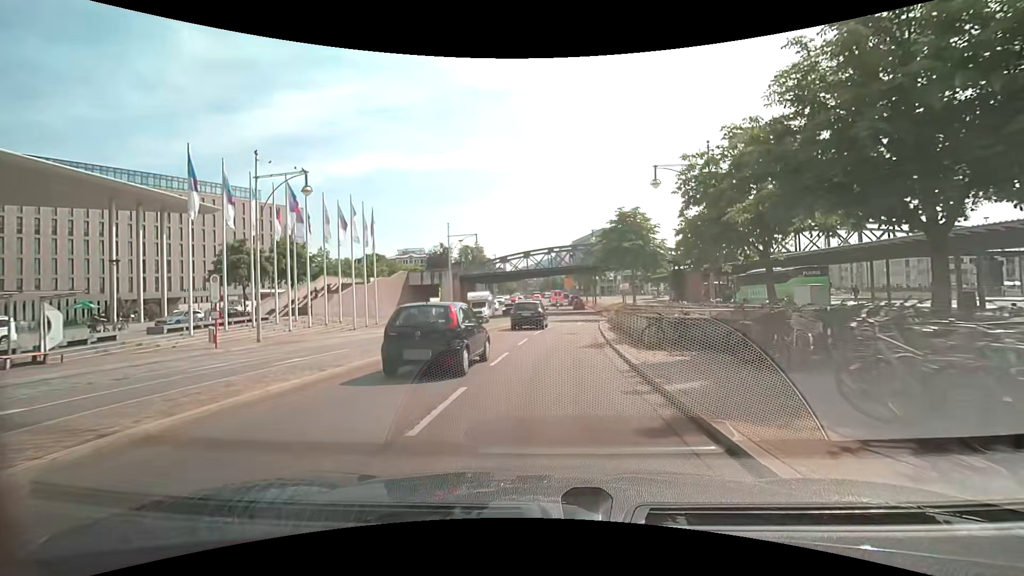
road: primary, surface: asphalt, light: Day
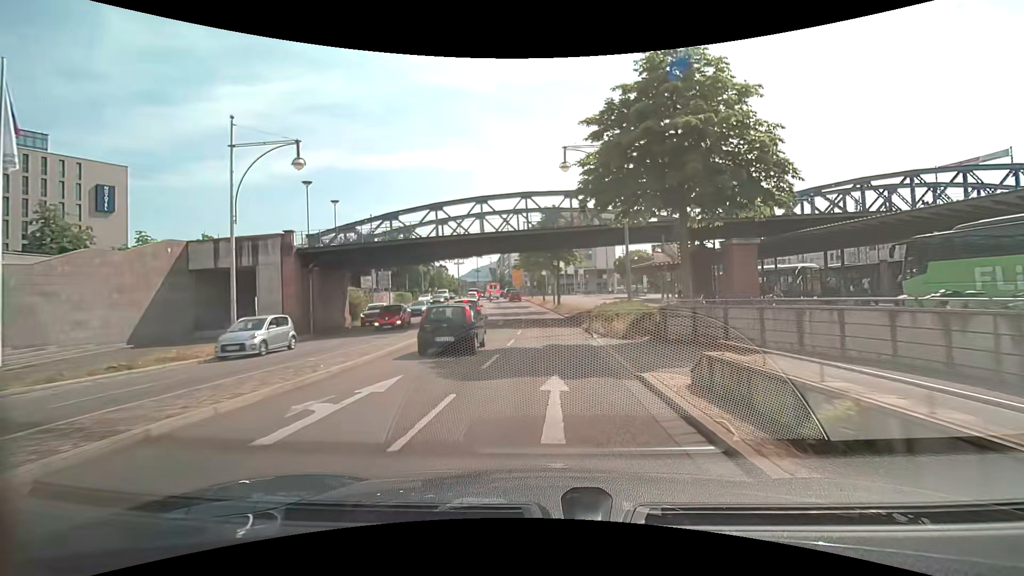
(+1.7, +30.4) m; +6°
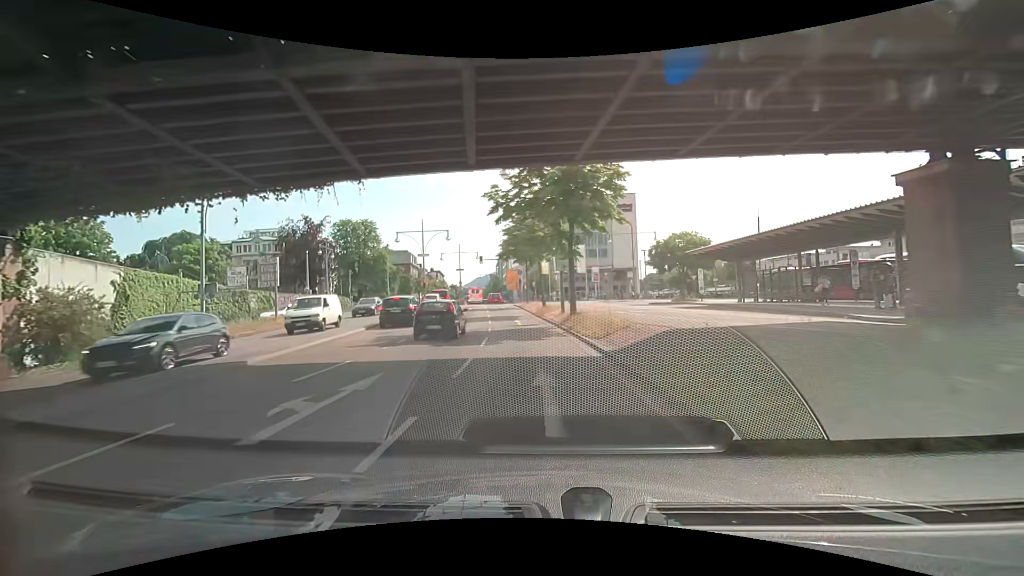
(+0.4, +25.9) m; 0°
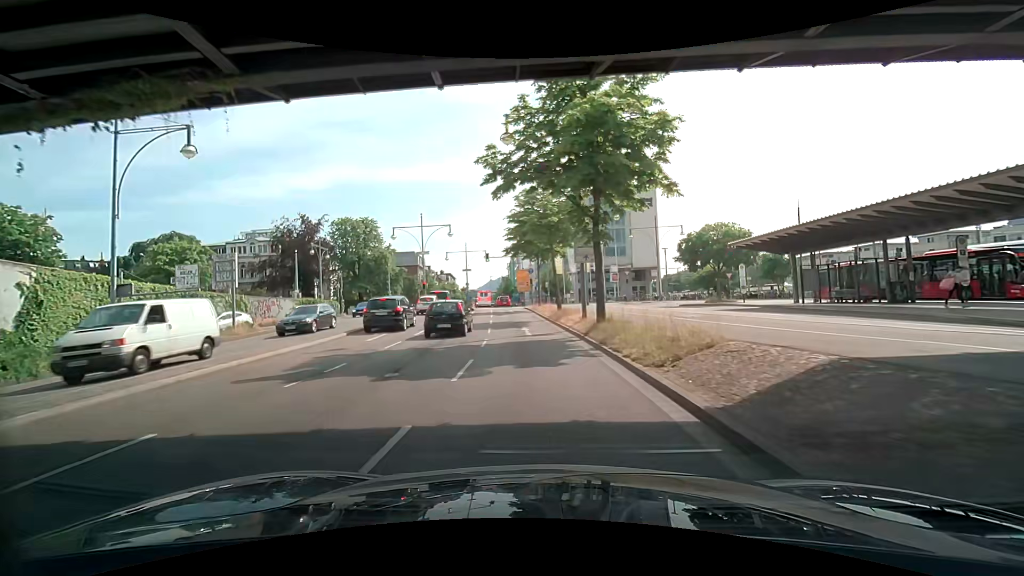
(0.0, +6.6) m; -1°
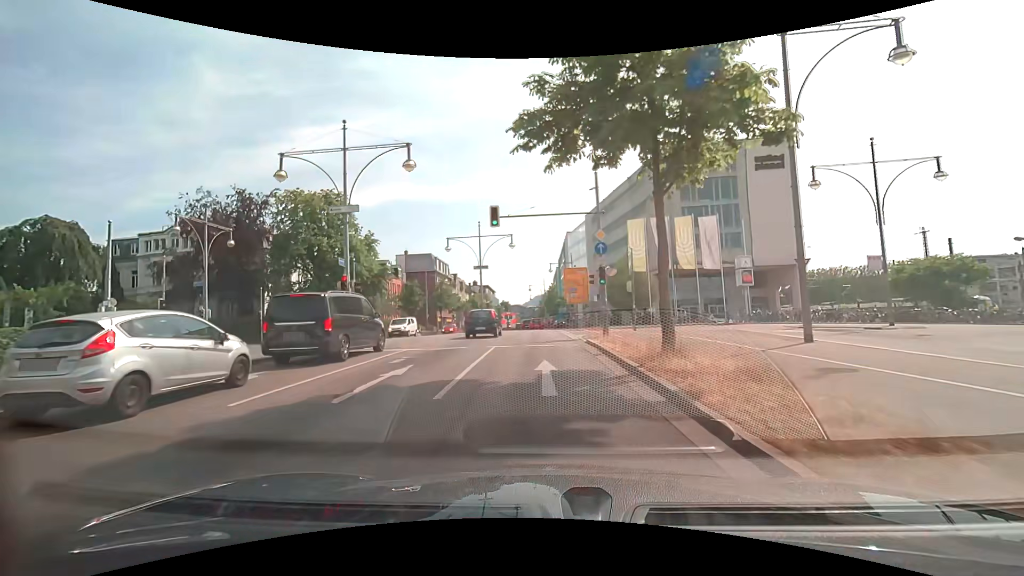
(-2.0, +31.7) m; -5°
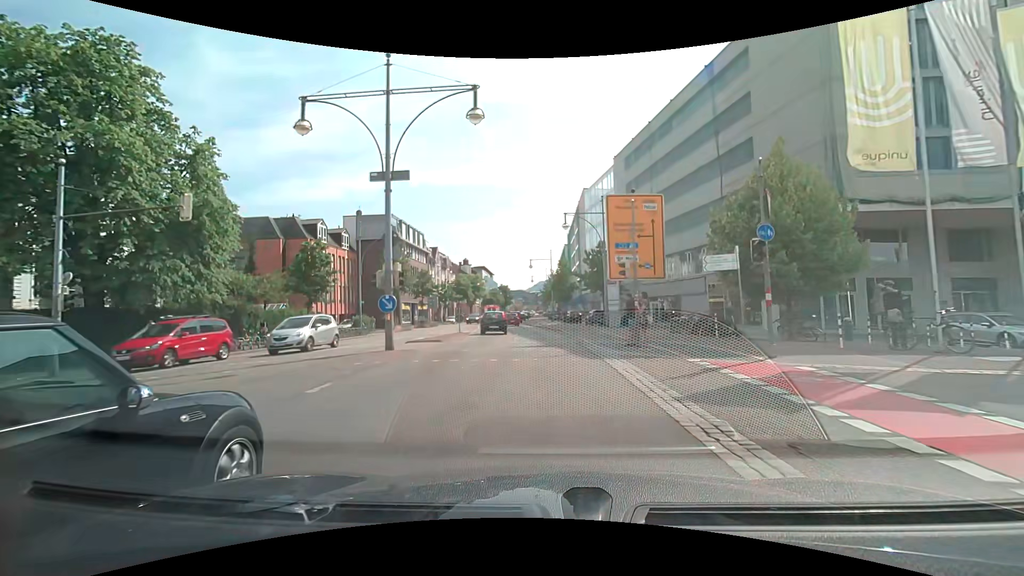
(-1.1, +29.7) m; -2°
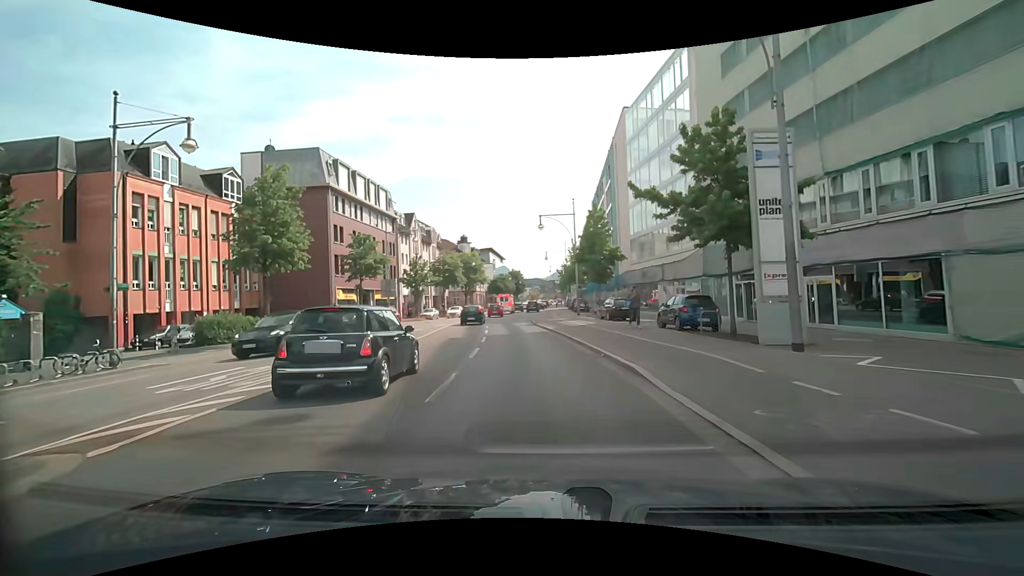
(0.0, +28.2) m; -2°
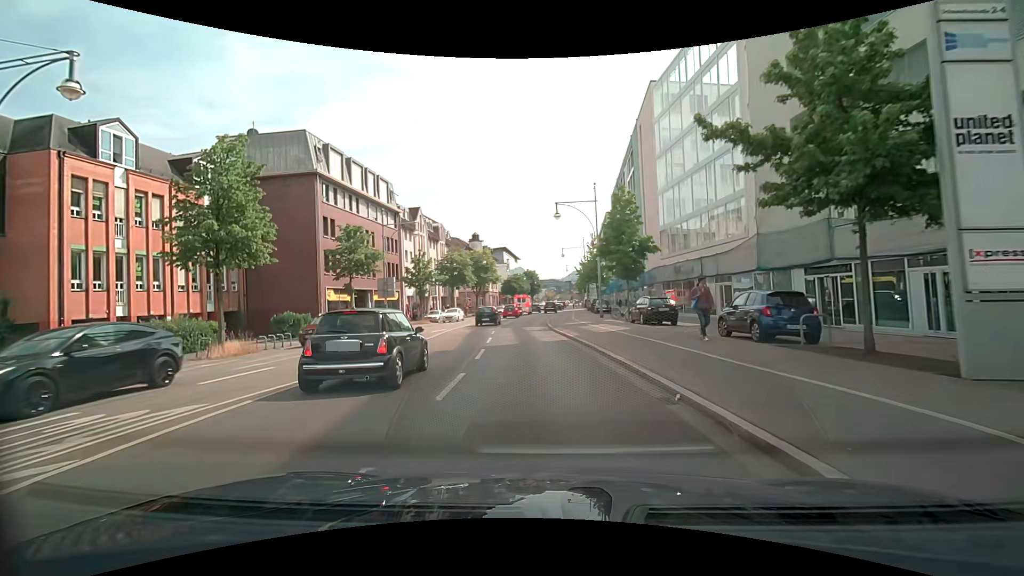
(0.0, +5.9) m; -1°
